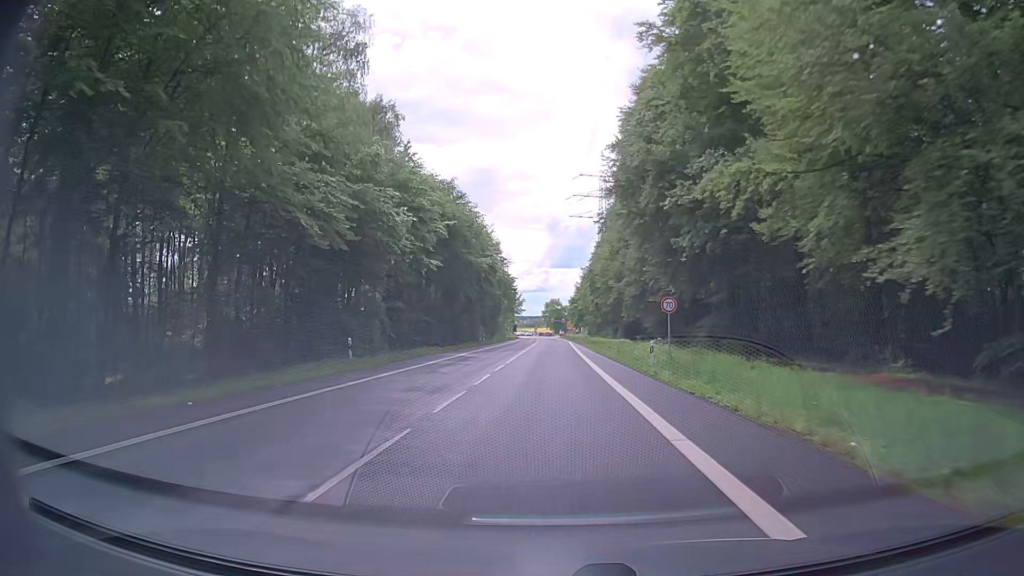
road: secondary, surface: asphalt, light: Day
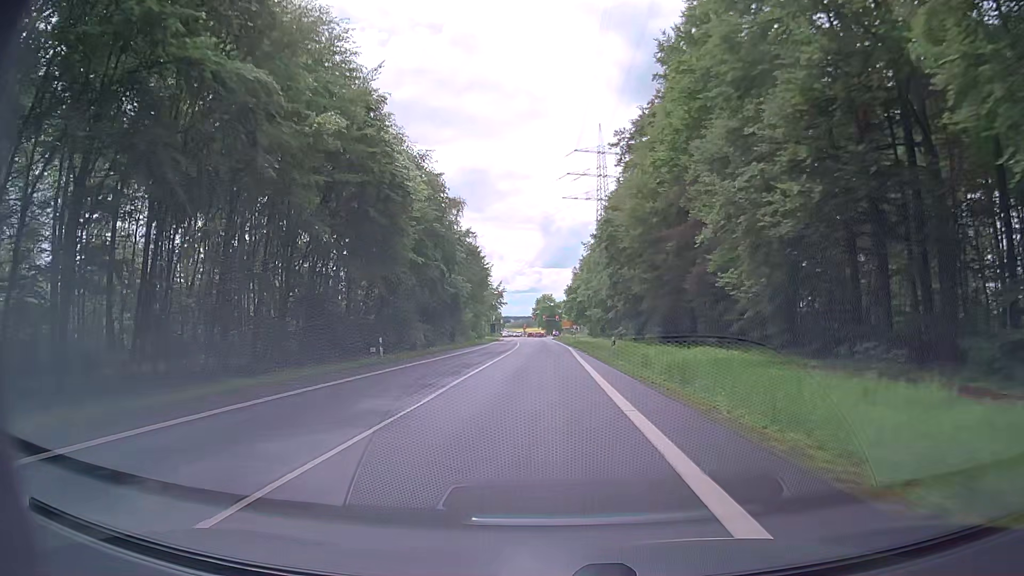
(+0.6, +43.6) m; +1°
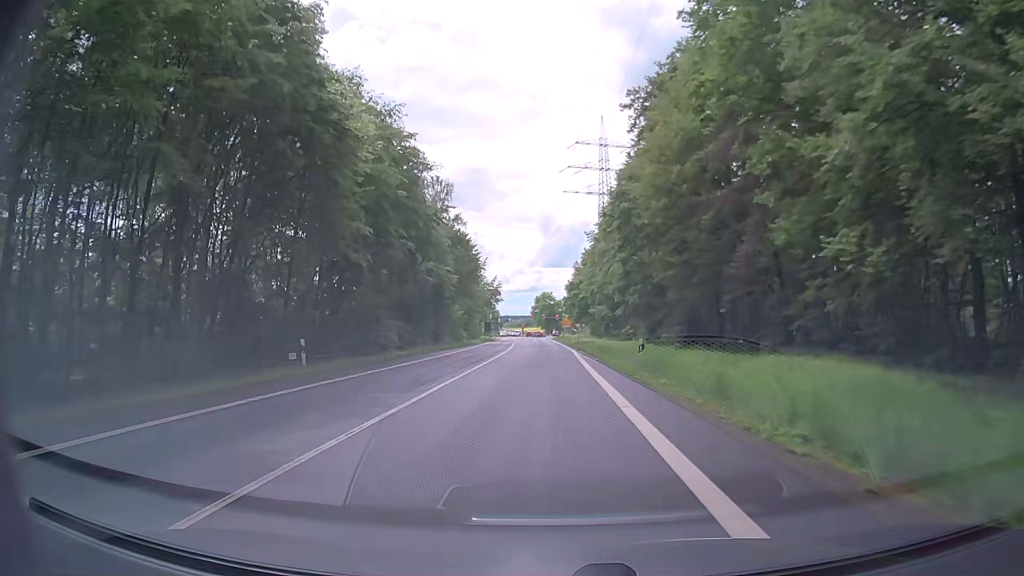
(-0.1, +10.9) m; -1°
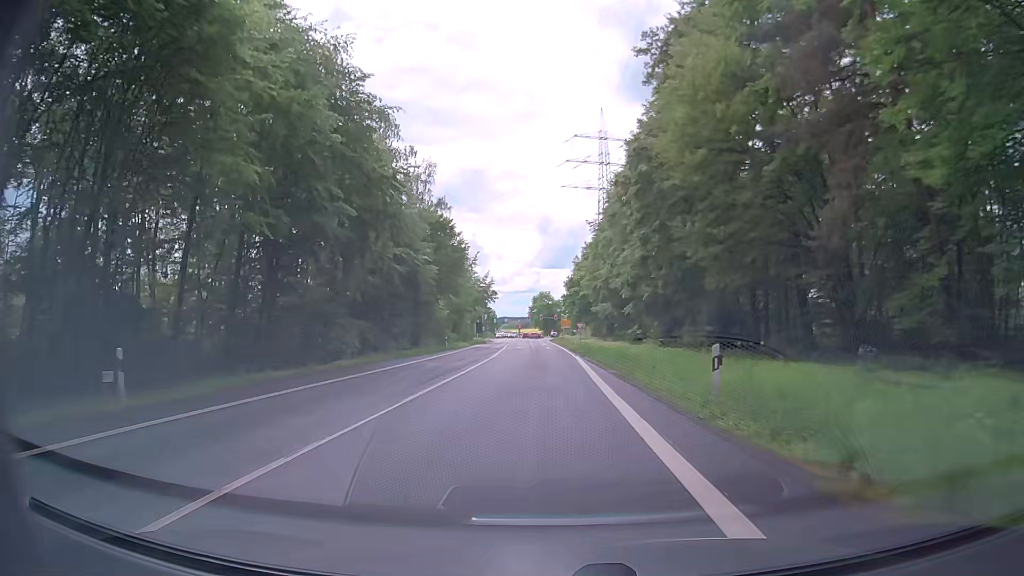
(+0.1, +10.9) m; +1°
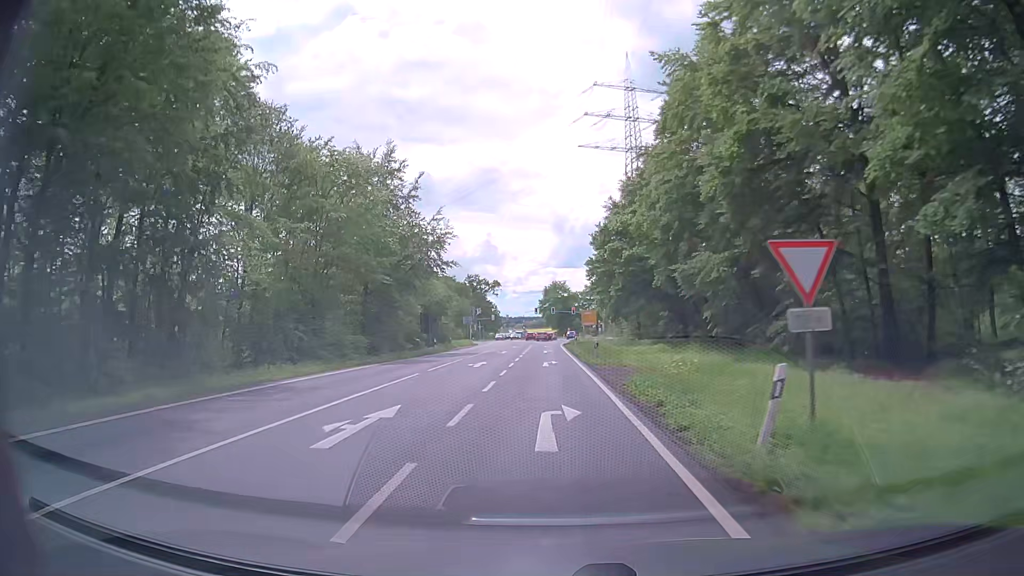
(-0.7, +54.6) m; -2°
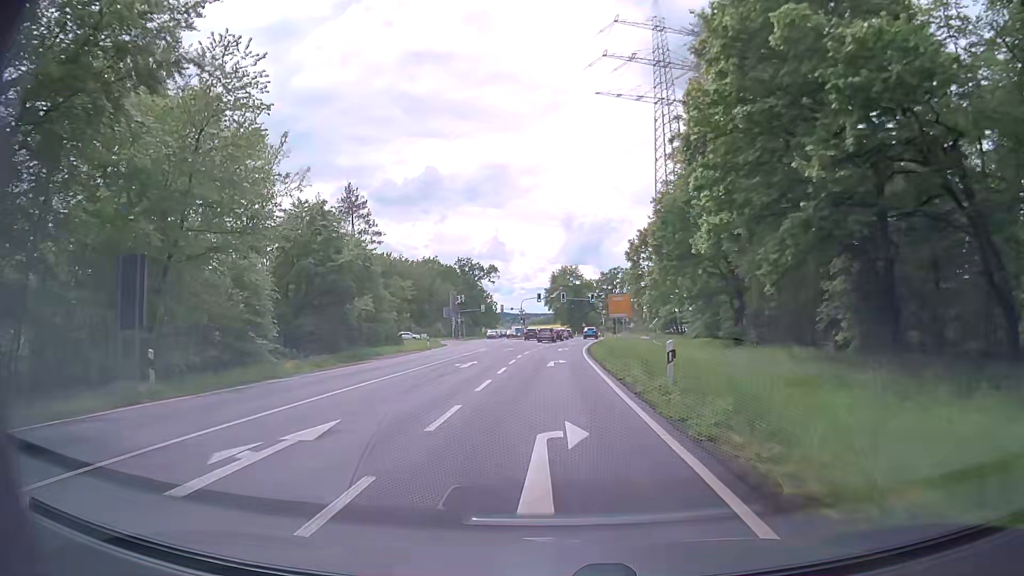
(-0.4, +42.6) m; -1°
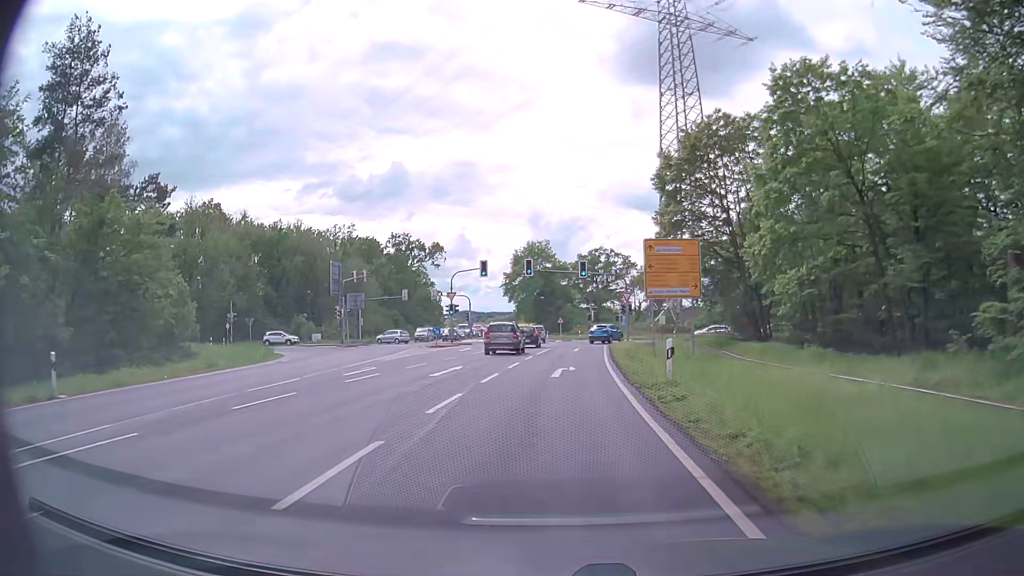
(+0.7, +45.6) m; +3°
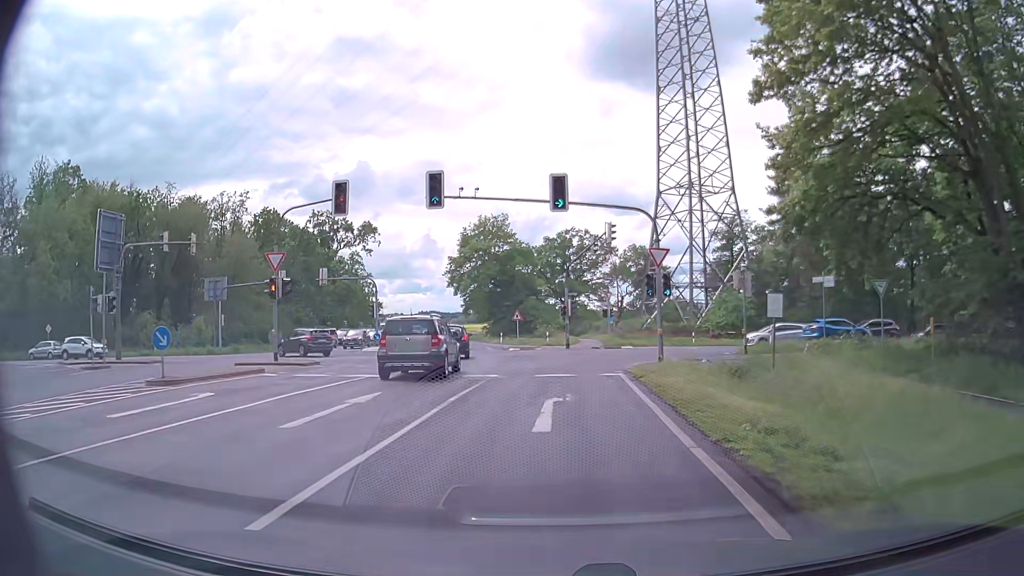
(+0.7, +29.8) m; +2°
